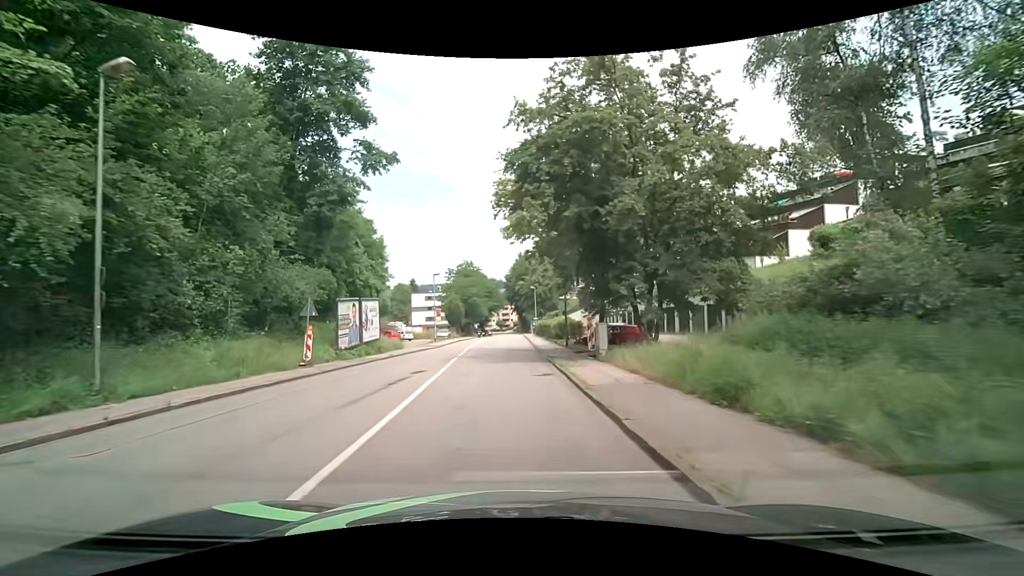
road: tertiary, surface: asphalt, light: Day
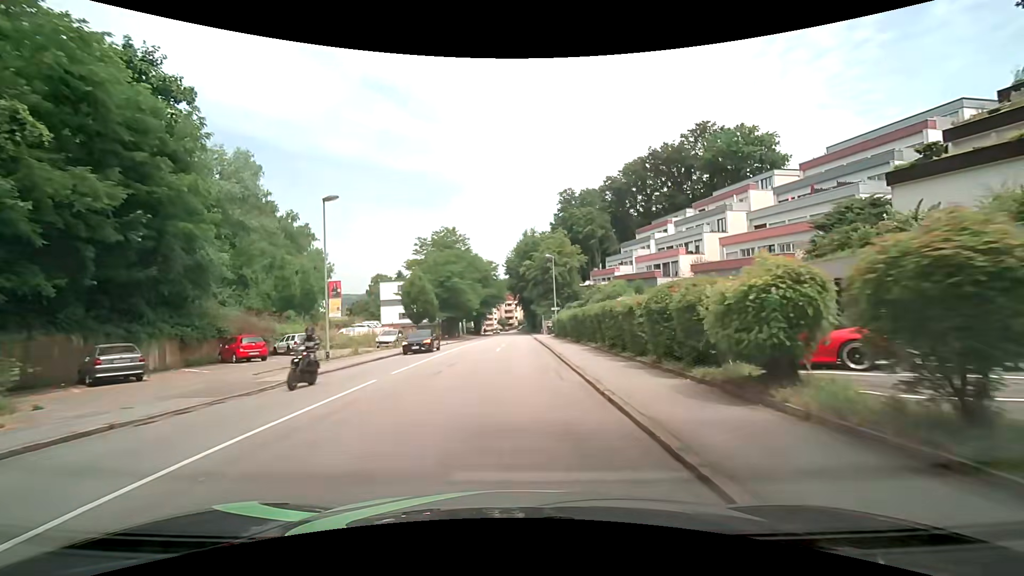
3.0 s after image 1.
(-0.6, +34.8) m; -2°
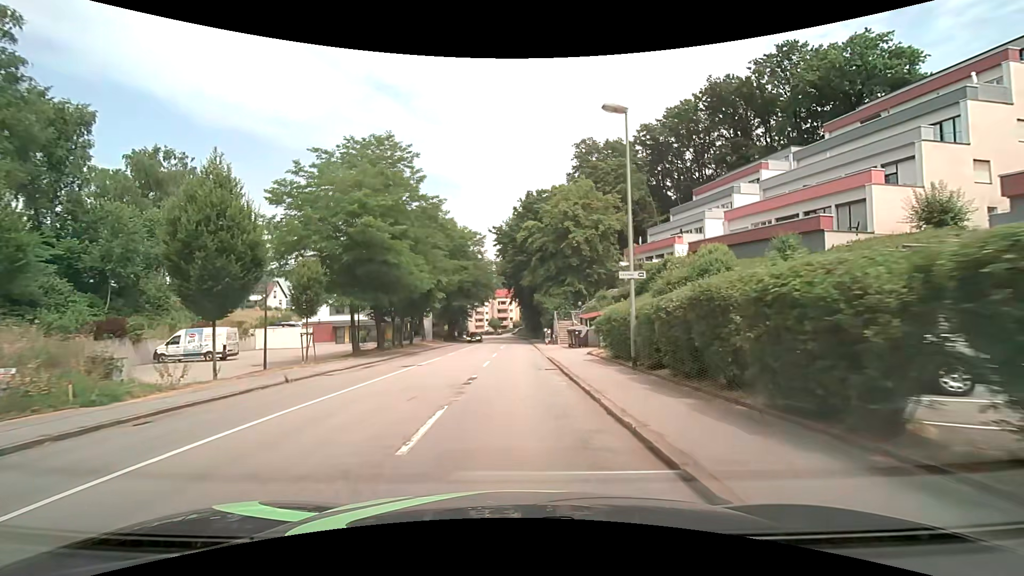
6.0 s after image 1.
(+0.3, +34.3) m; +1°
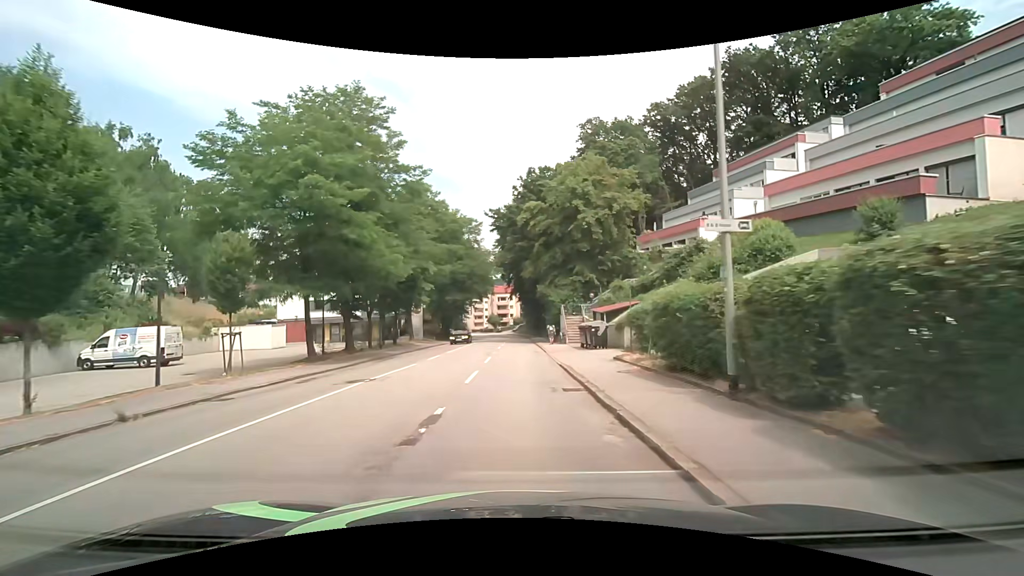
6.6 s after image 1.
(0.0, +6.8) m; 0°
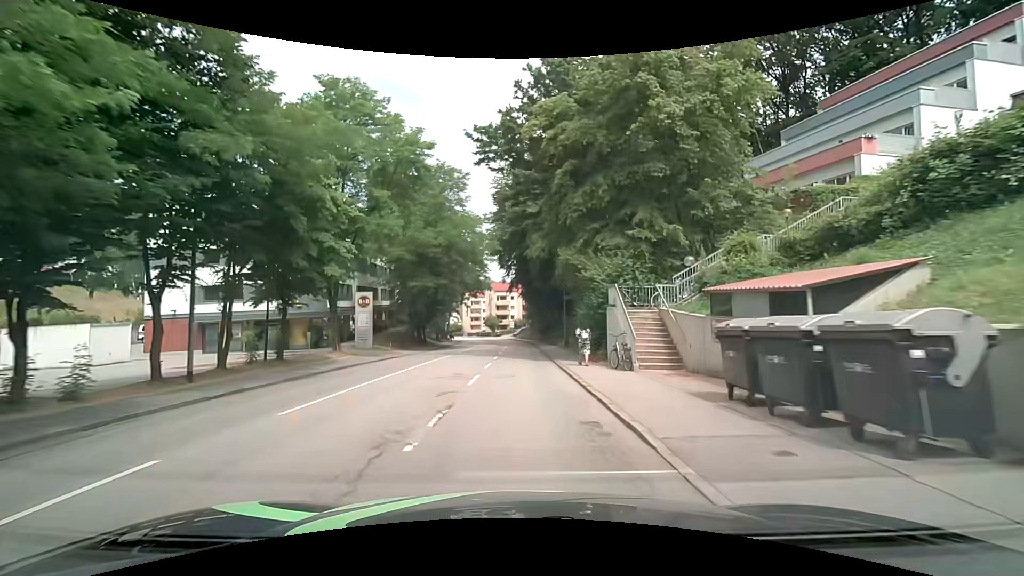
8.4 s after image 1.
(0.0, +20.8) m; 0°
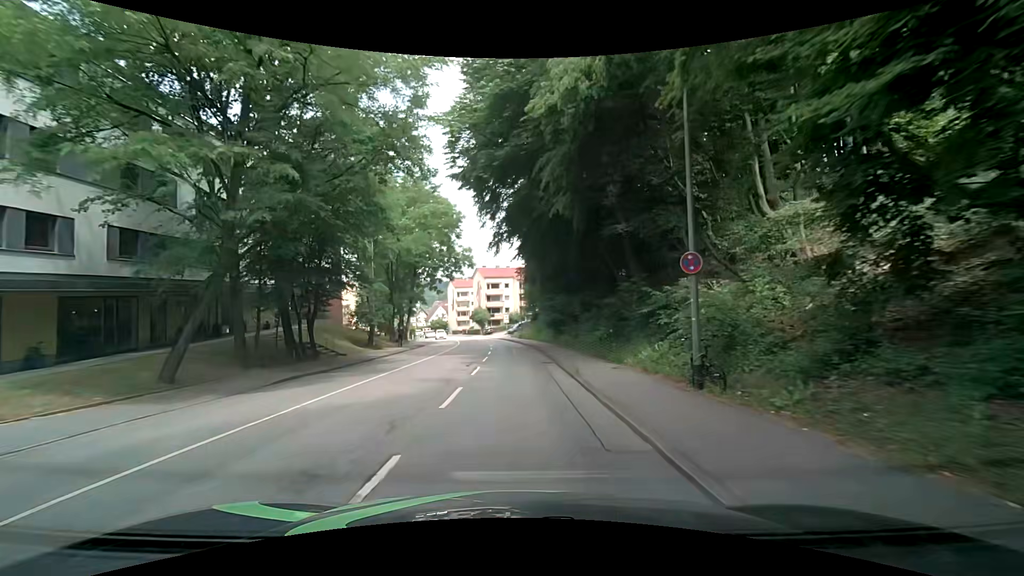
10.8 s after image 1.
(+0.2, +28.6) m; +1°
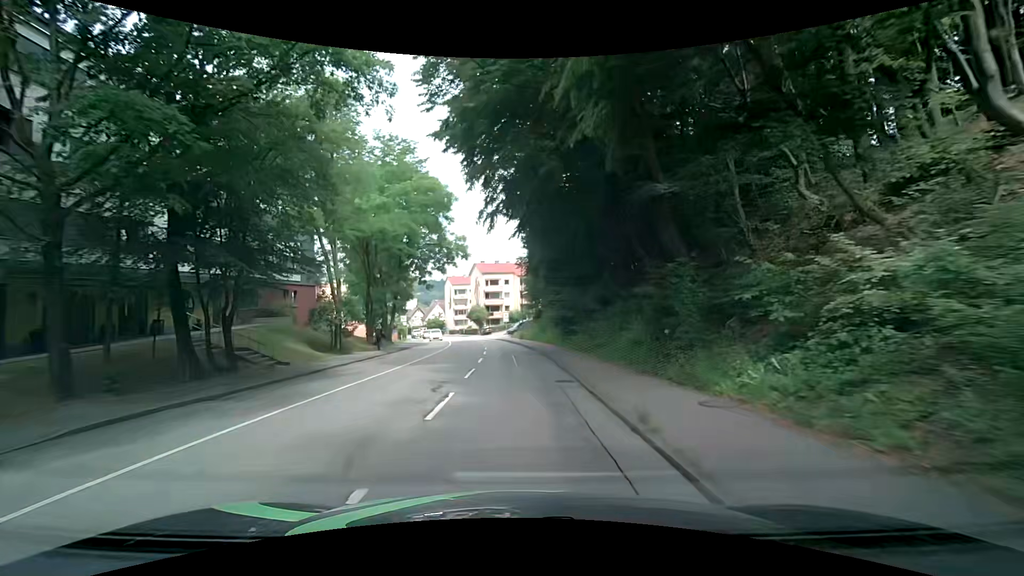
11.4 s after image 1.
(-0.1, +7.3) m; 0°
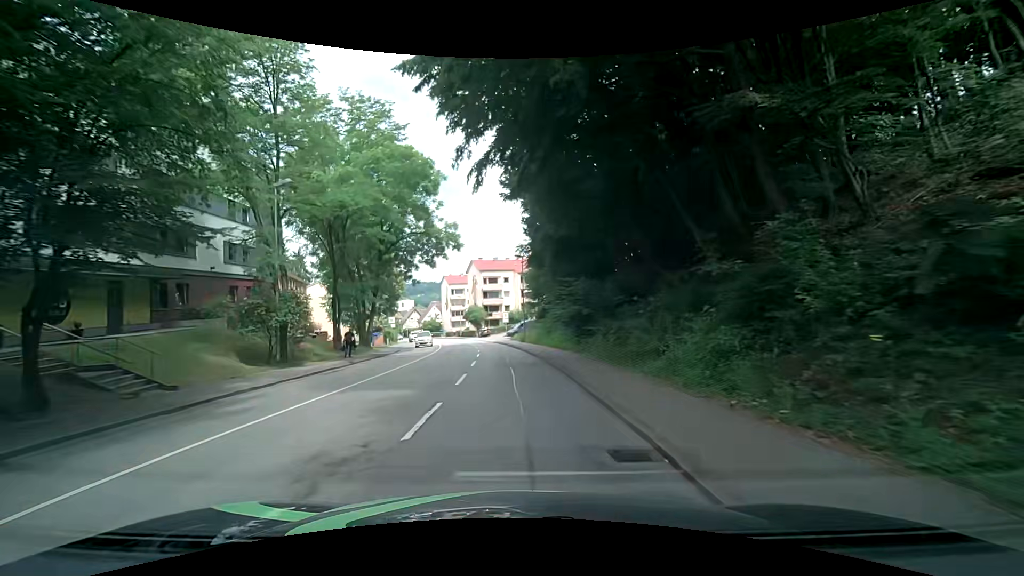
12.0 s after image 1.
(-0.1, +7.2) m; 0°
(0, +10) (-1, +20) (-1, +30) (-2, +40) (-3, +50) (-5, +60) (-7, +70) (-9, +79) (-12, +89) (-15, +98) m
